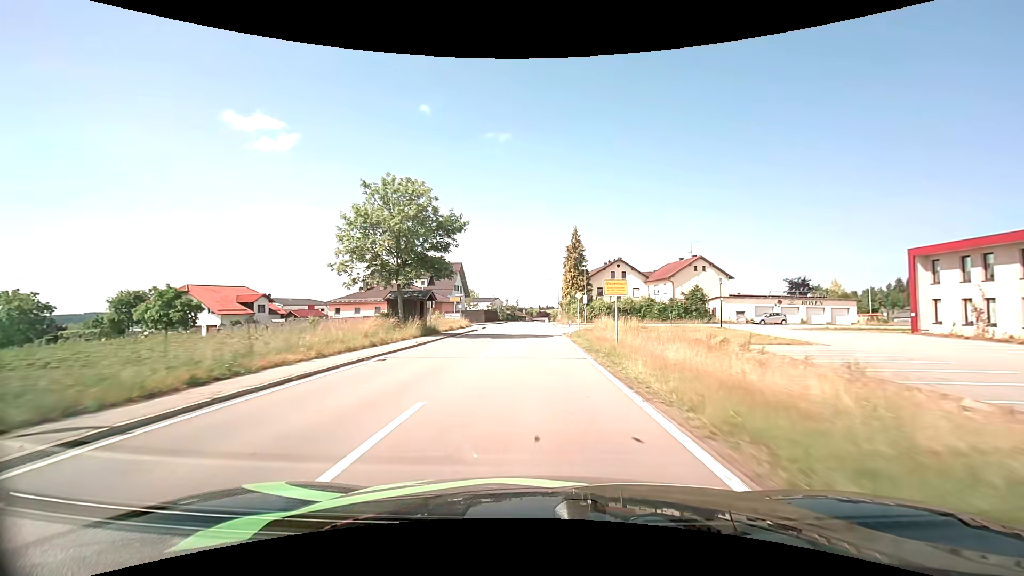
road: tertiary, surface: asphalt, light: Day
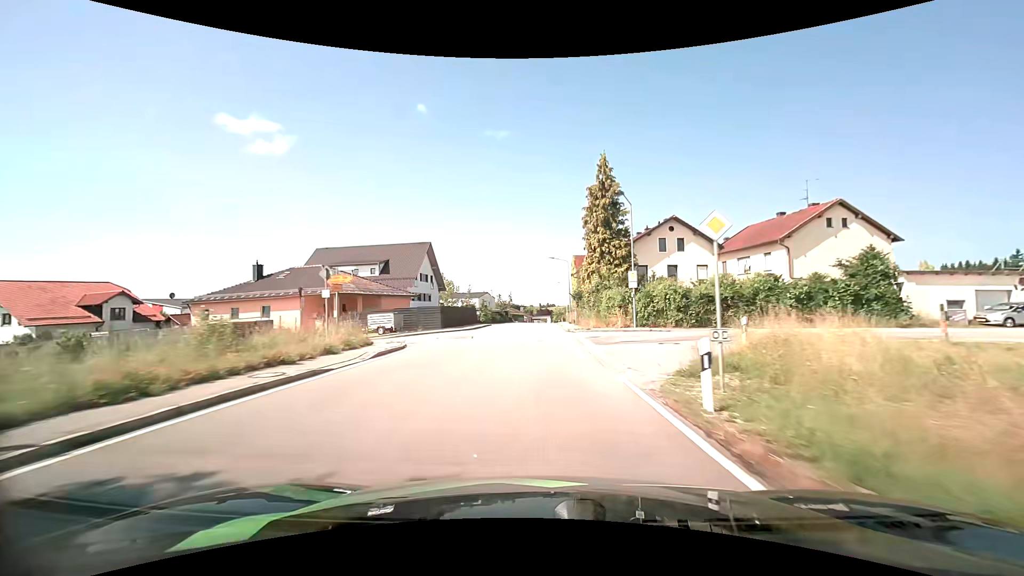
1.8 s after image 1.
(0.0, +30.2) m; 0°
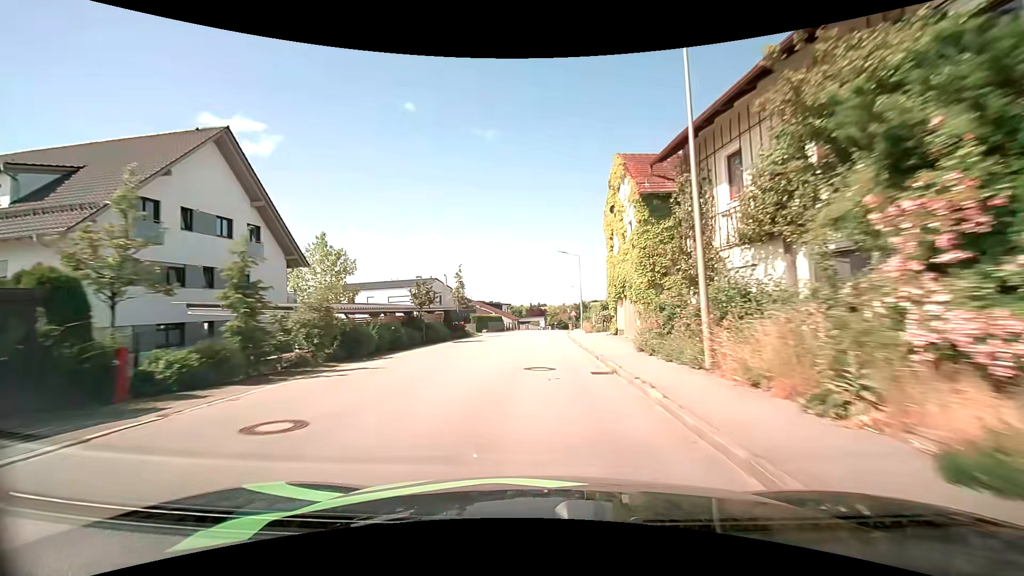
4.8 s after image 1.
(+0.3, +47.8) m; +1°
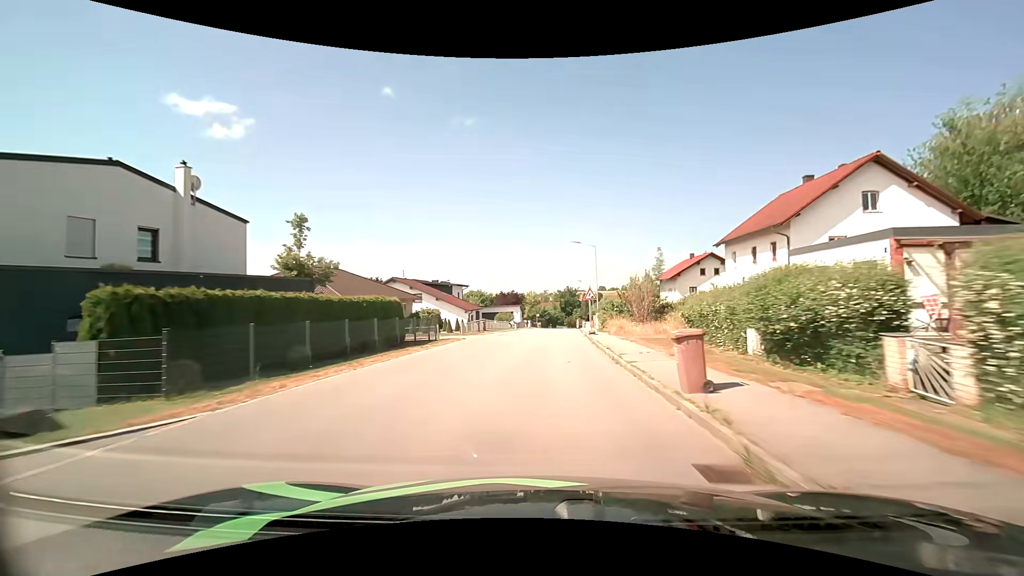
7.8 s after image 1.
(+0.6, +46.5) m; +2°
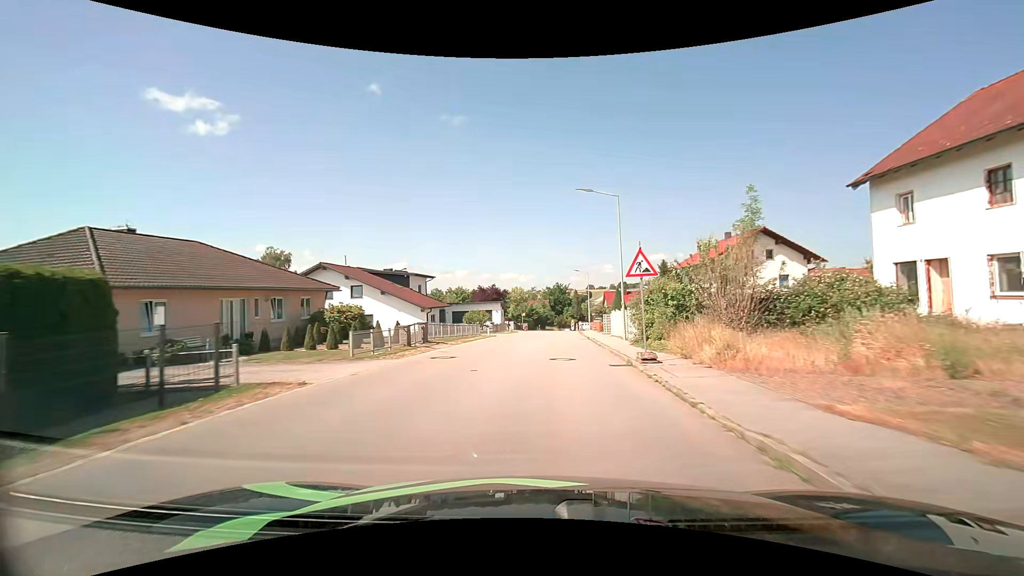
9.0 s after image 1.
(+0.2, +18.0) m; +2°
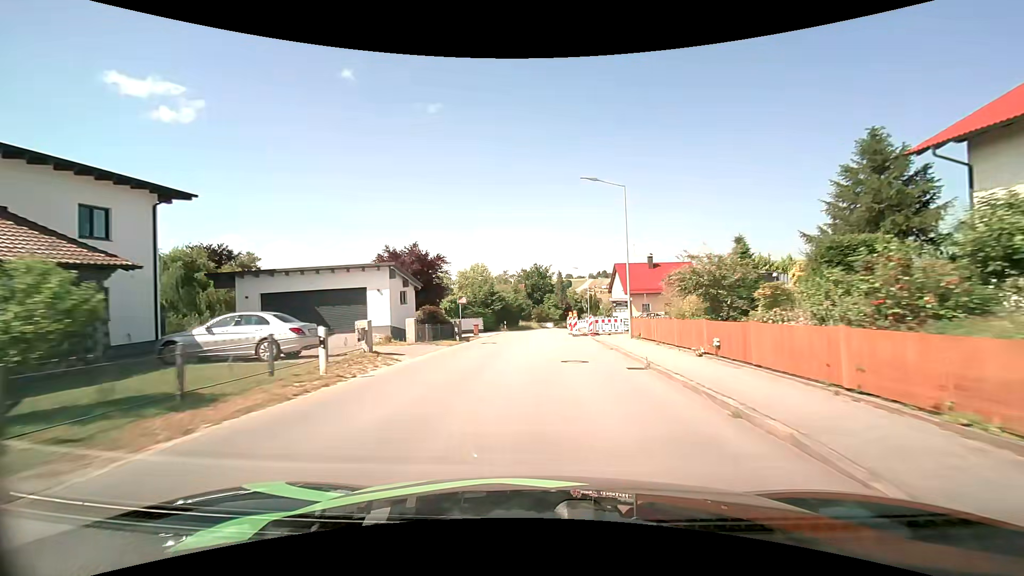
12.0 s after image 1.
(+1.0, +41.3) m; +2°
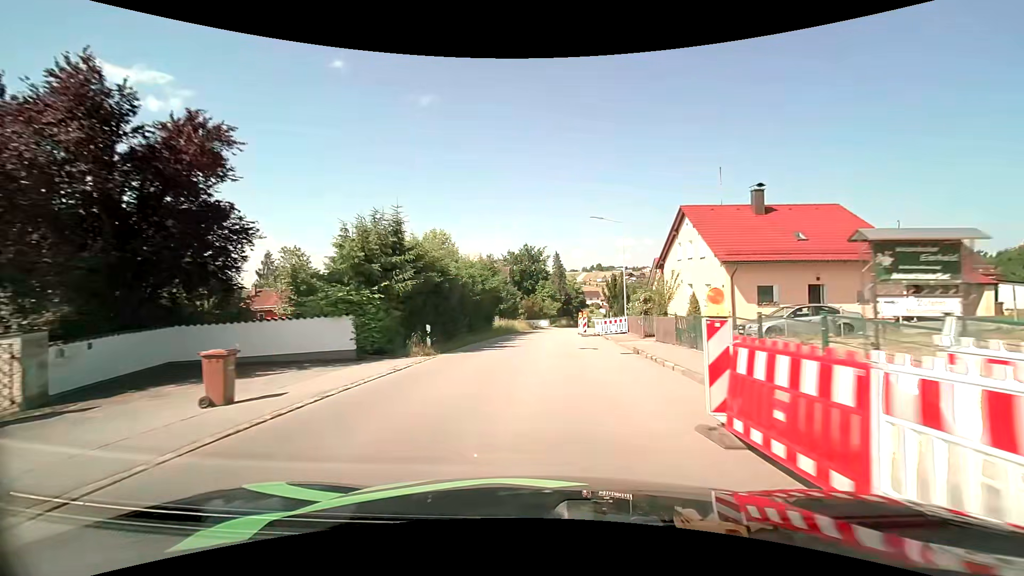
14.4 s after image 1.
(+0.3, +31.6) m; +1°
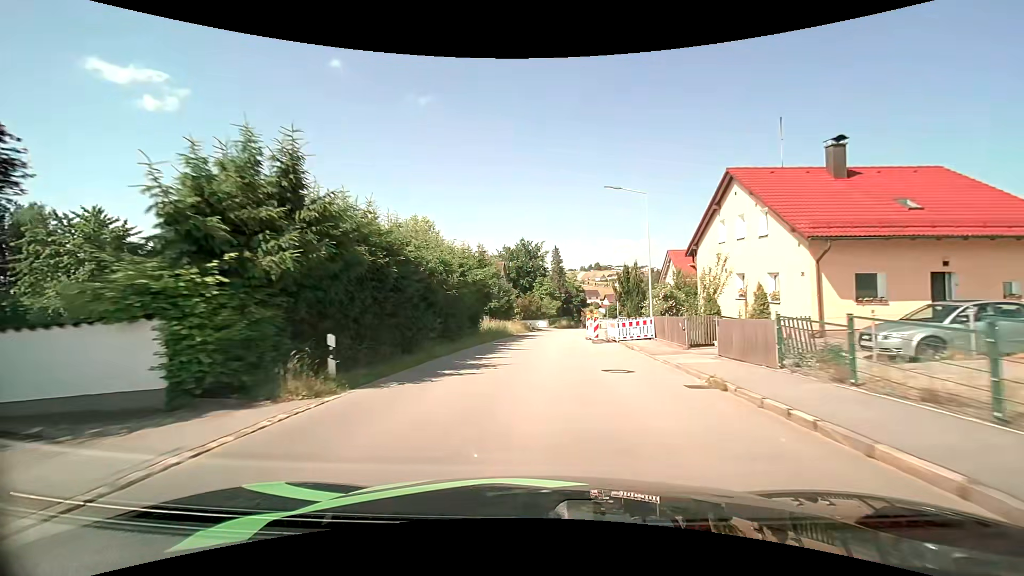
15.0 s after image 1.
(0.0, +8.0) m; 0°
(0, +10) (0, +20) (+1, +30) (+2, +40) (+3, +50) (+5, +60) (+6, +70) (+8, +79) (+10, +89) (+13, +99) m
